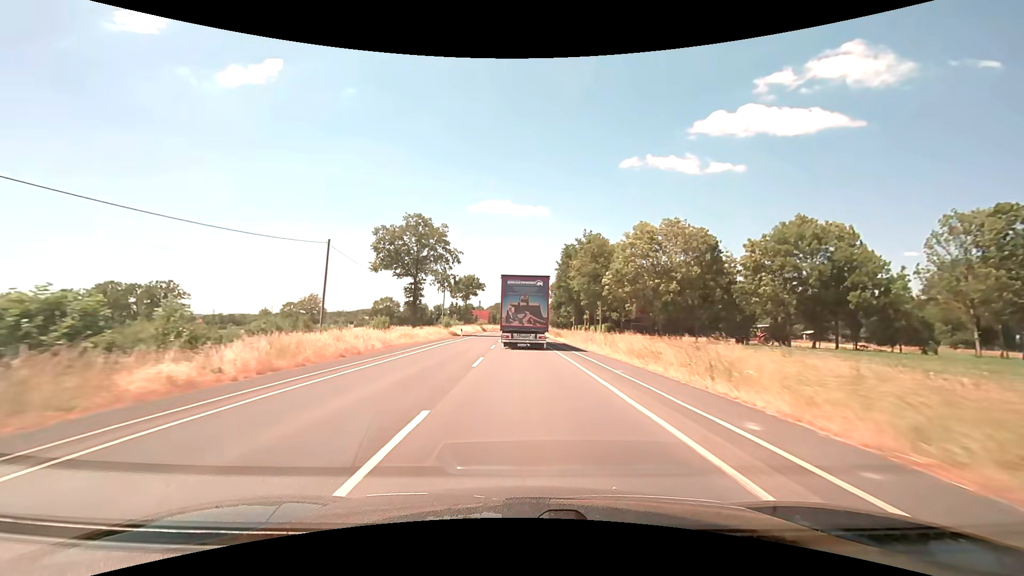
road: secondary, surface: asphalt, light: Day
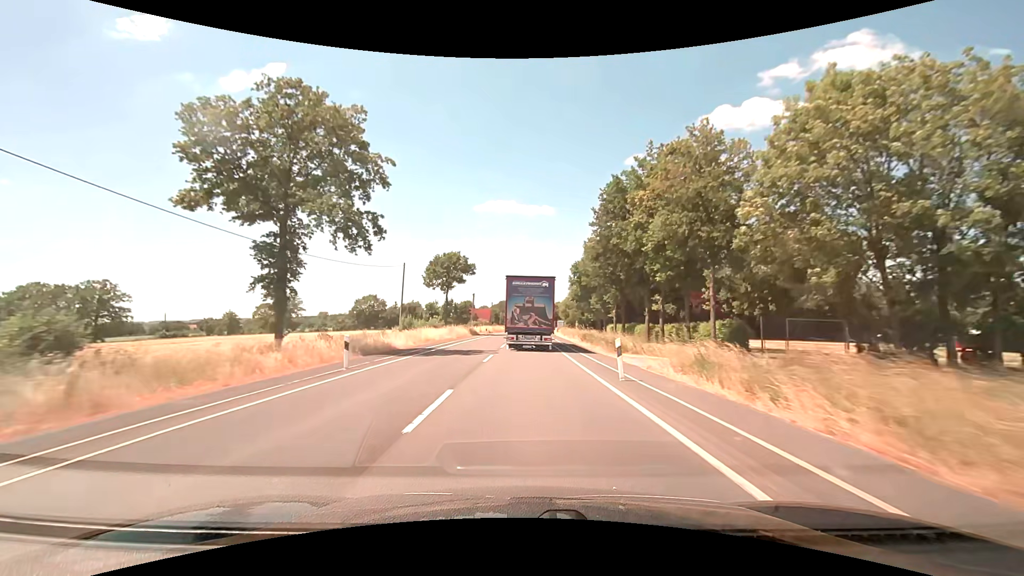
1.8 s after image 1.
(-0.3, +33.7) m; -1°
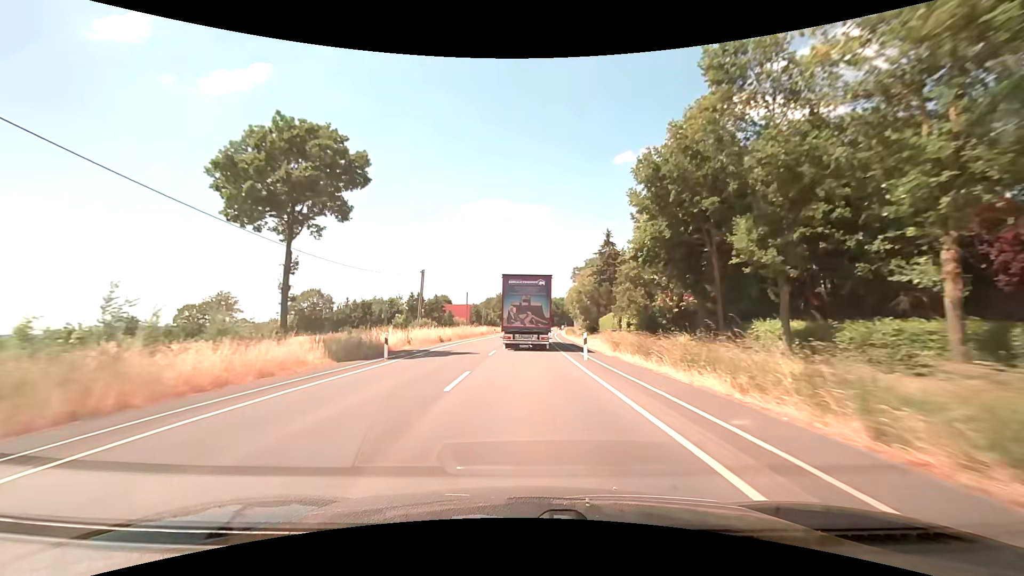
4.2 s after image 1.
(+0.2, +44.6) m; +1°
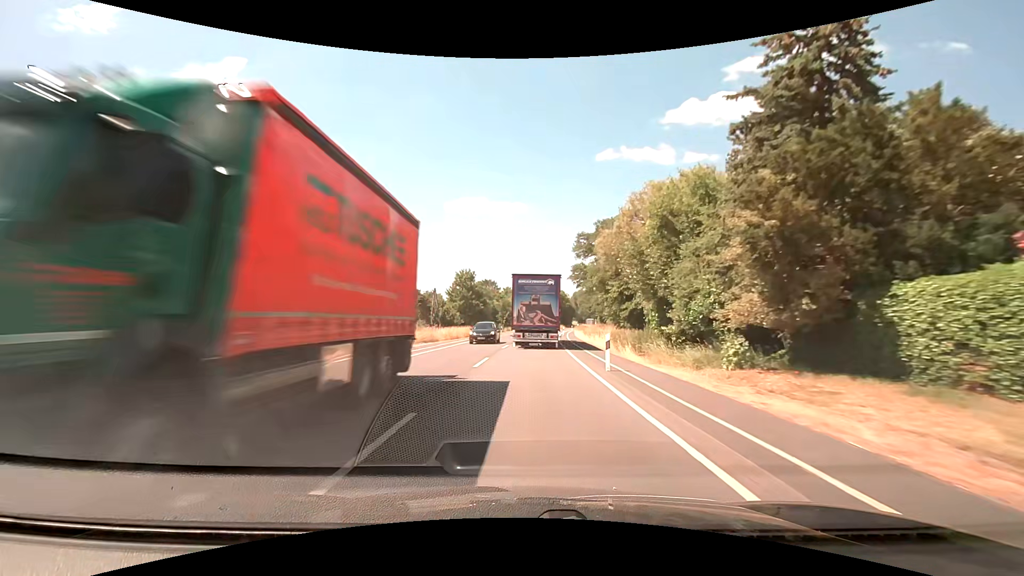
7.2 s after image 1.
(+1.0, +55.1) m; +2°
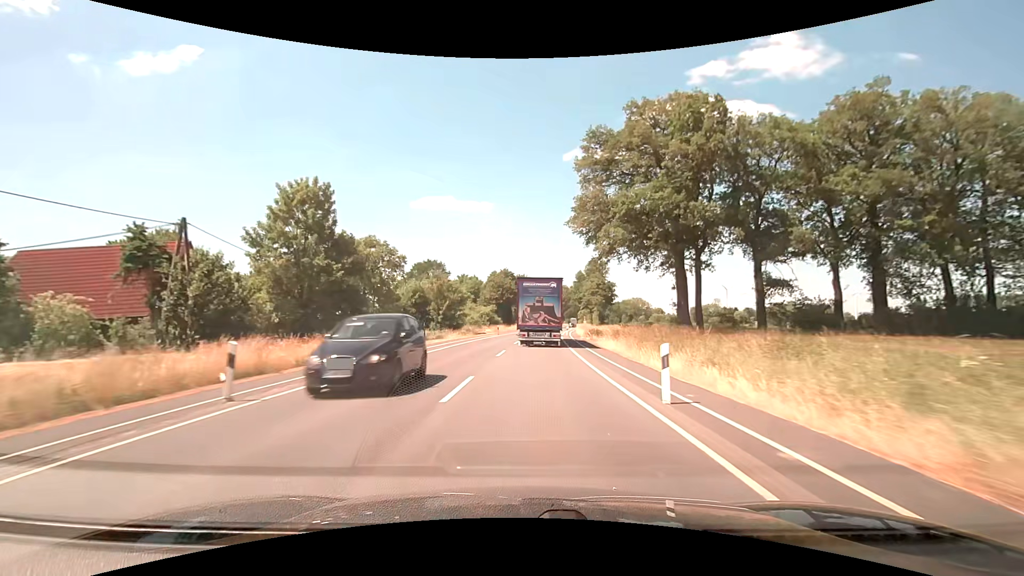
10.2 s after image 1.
(+1.5, +55.0) m; +4°
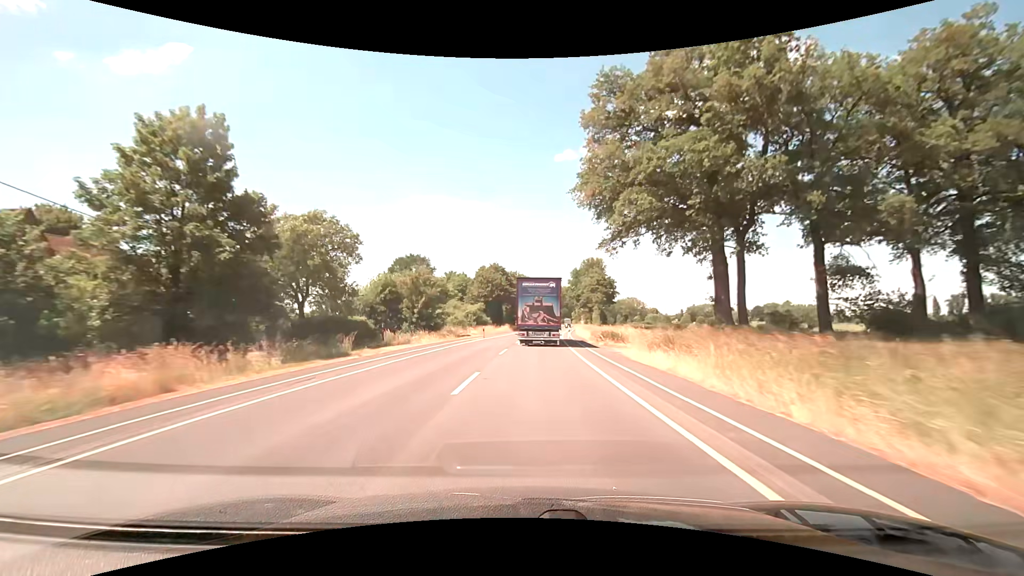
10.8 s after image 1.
(0.0, +11.1) m; +1°
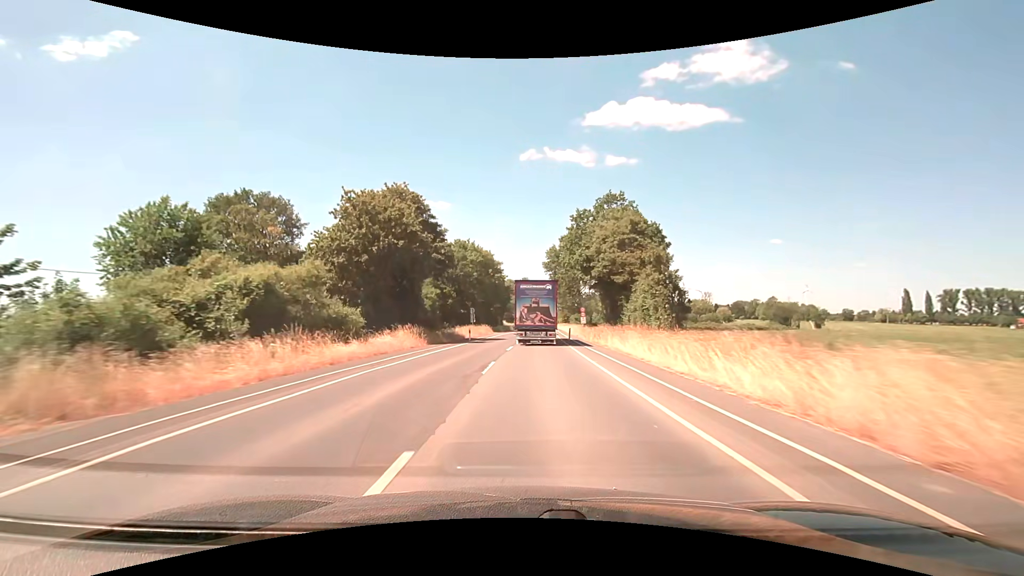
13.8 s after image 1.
(+1.9, +56.4) m; +4°
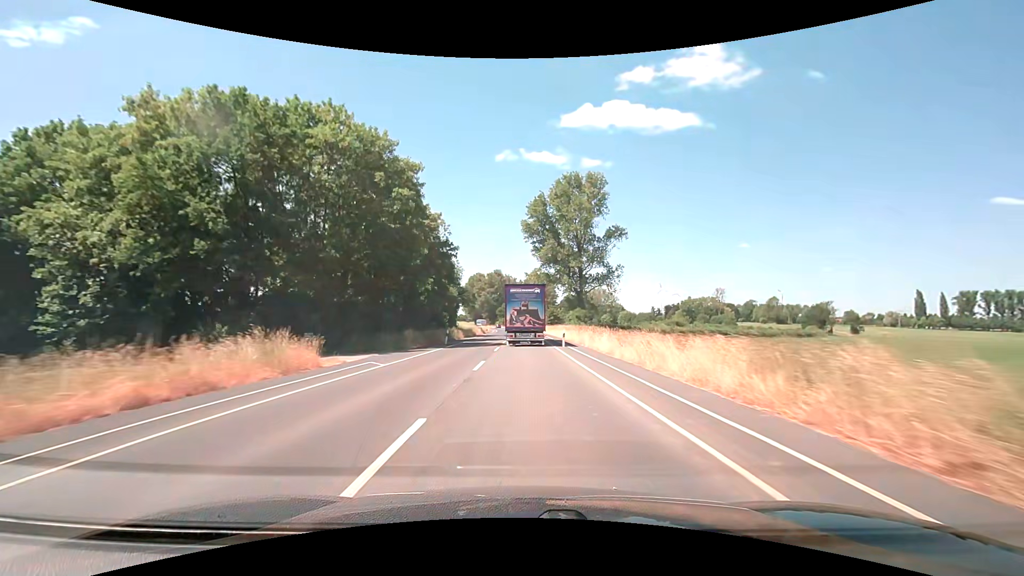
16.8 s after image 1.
(+1.9, +58.2) m; +3°
(0, +10) (0, +20) (0, +30) (0, +40) (0, +50) (0, +60) (0, +70) (0, +80) (0, +90) (0, +100) m
